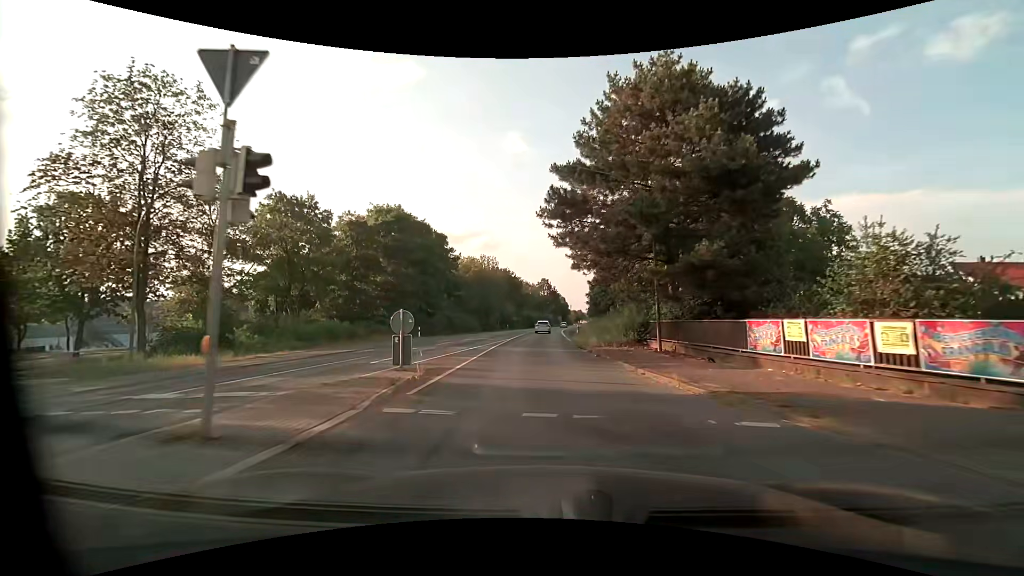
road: primary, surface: asphalt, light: Day
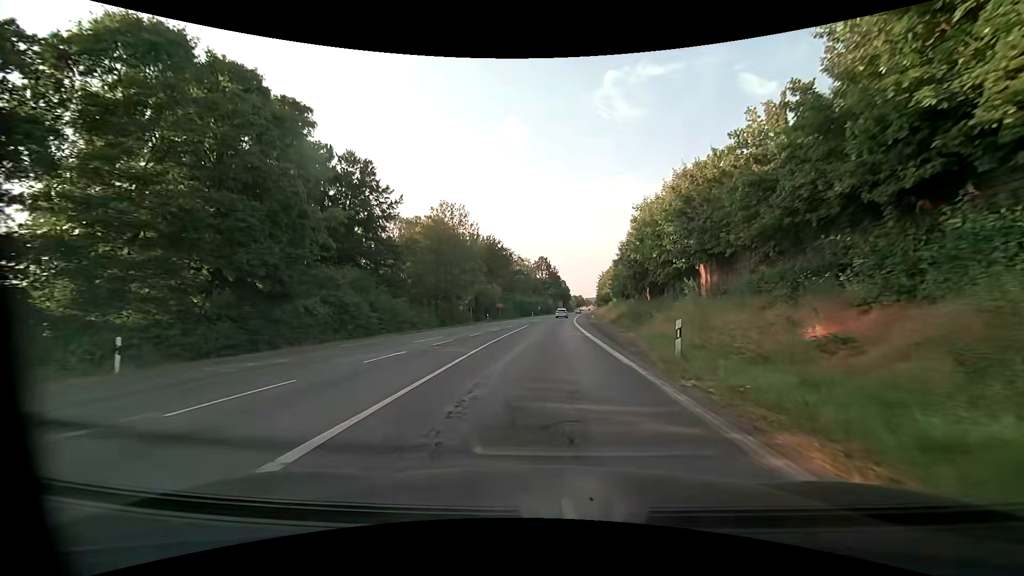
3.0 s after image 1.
(-1.1, +34.6) m; -1°
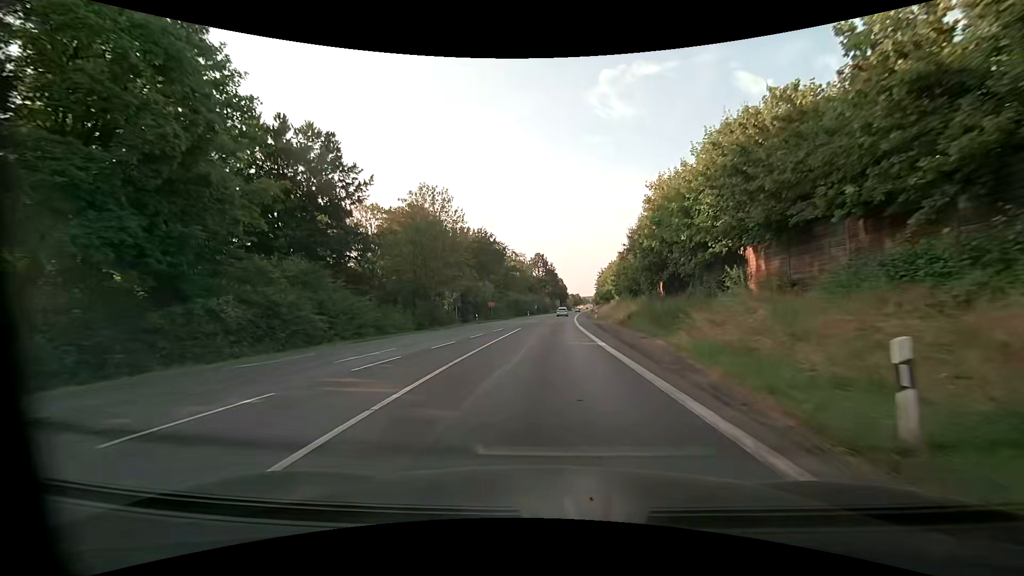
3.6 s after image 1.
(0.0, +7.6) m; +1°
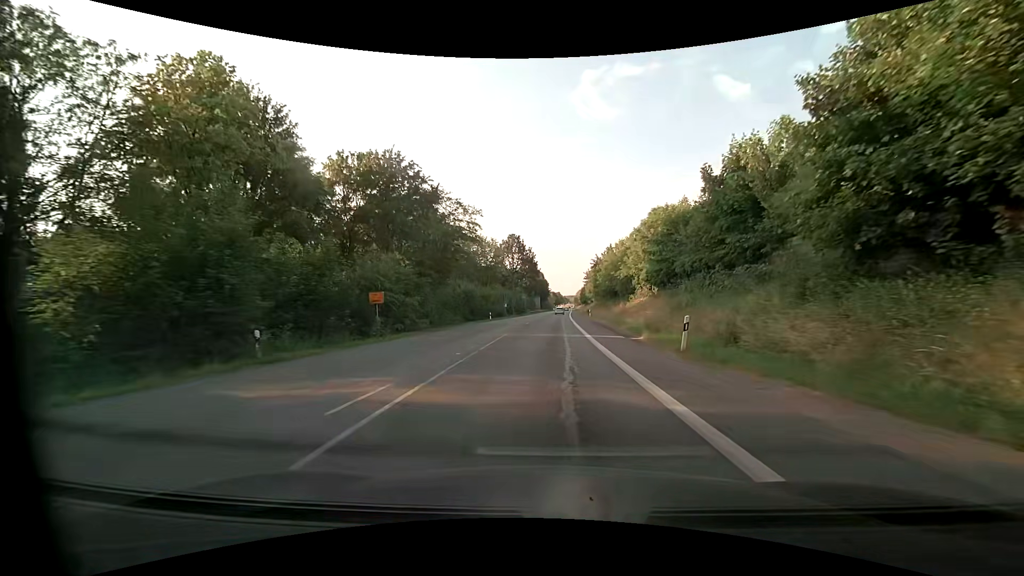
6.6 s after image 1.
(+0.4, +40.9) m; +2°
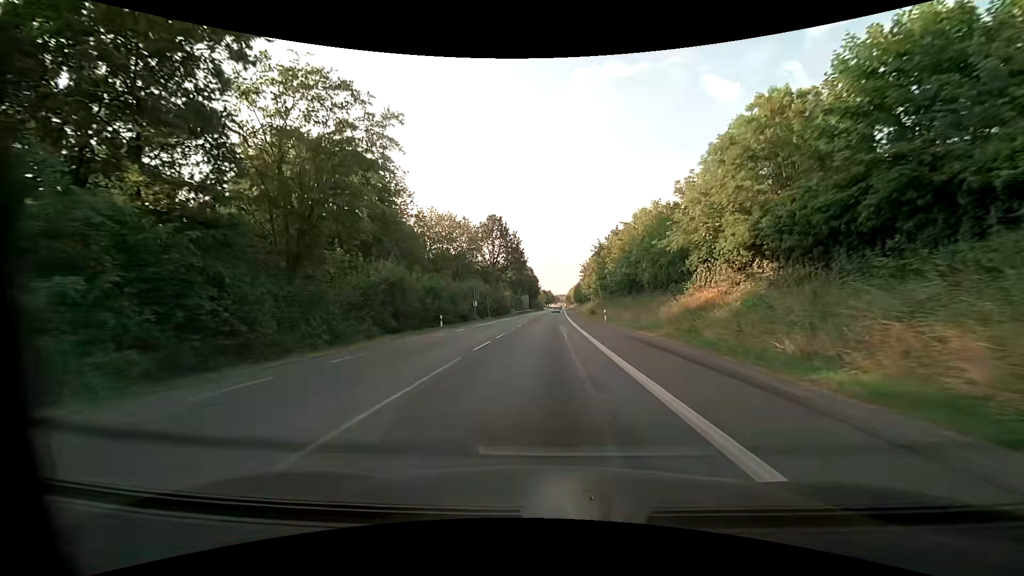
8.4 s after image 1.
(+0.3, +25.2) m; +1°
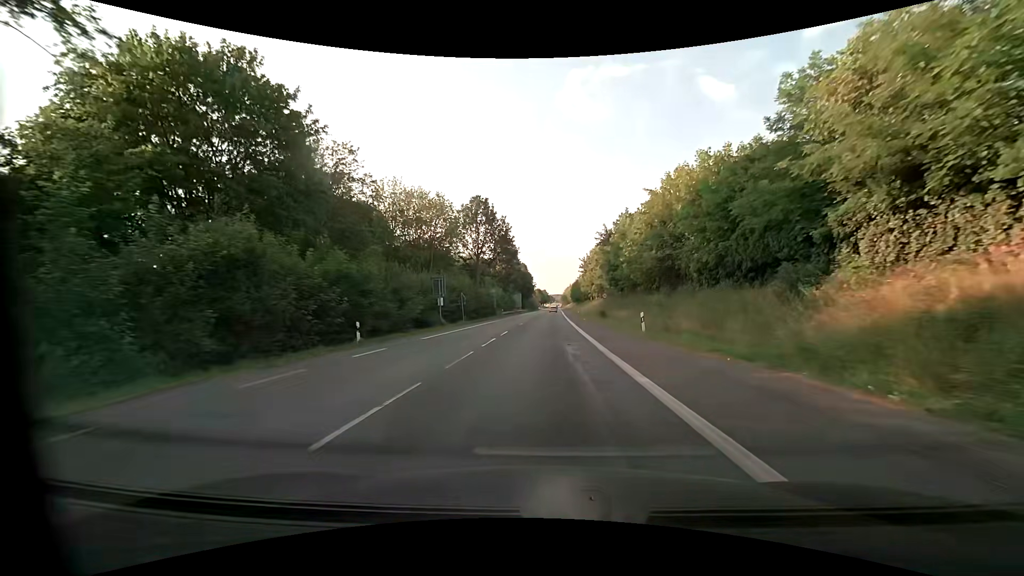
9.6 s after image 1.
(+0.1, +16.5) m; +1°
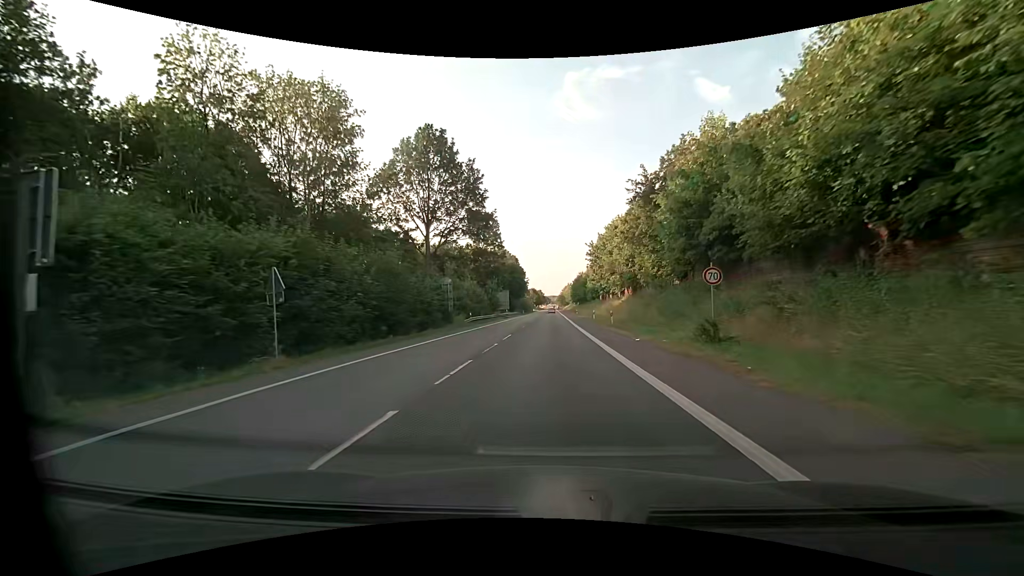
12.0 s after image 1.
(+0.2, +32.6) m; +1°
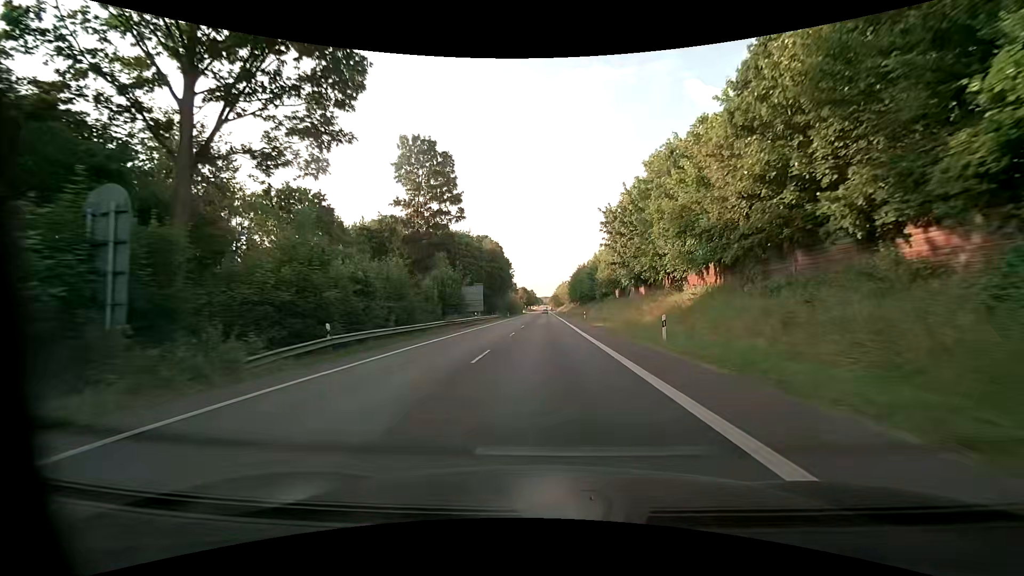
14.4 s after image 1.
(+0.1, +33.0) m; +1°
(0, +10) (0, +20) (0, +30) (0, +40) (0, +50) (0, +60) (0, +70) (0, +80) (0, +90) (0, +100) m
